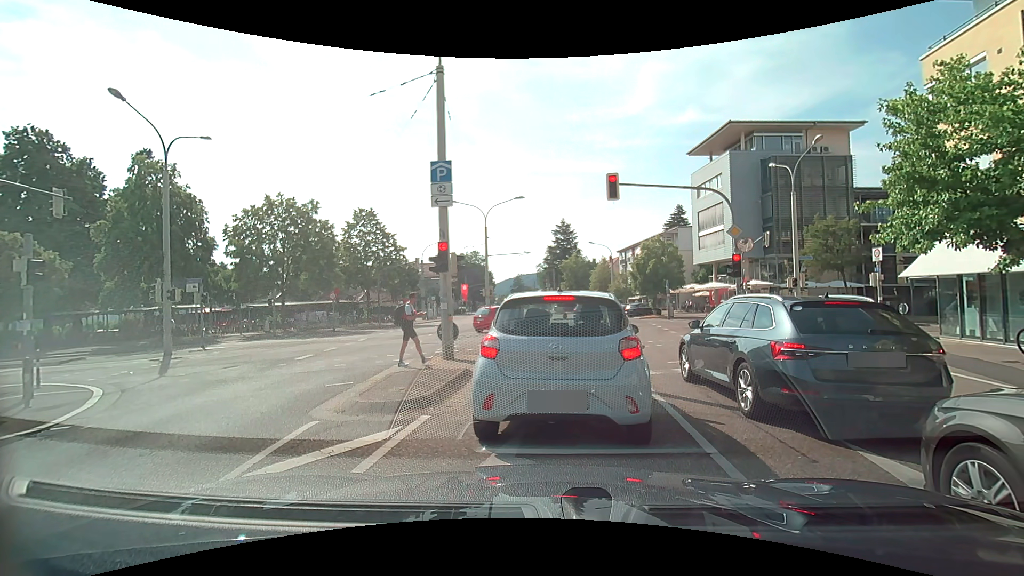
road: tertiary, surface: asphalt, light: Day
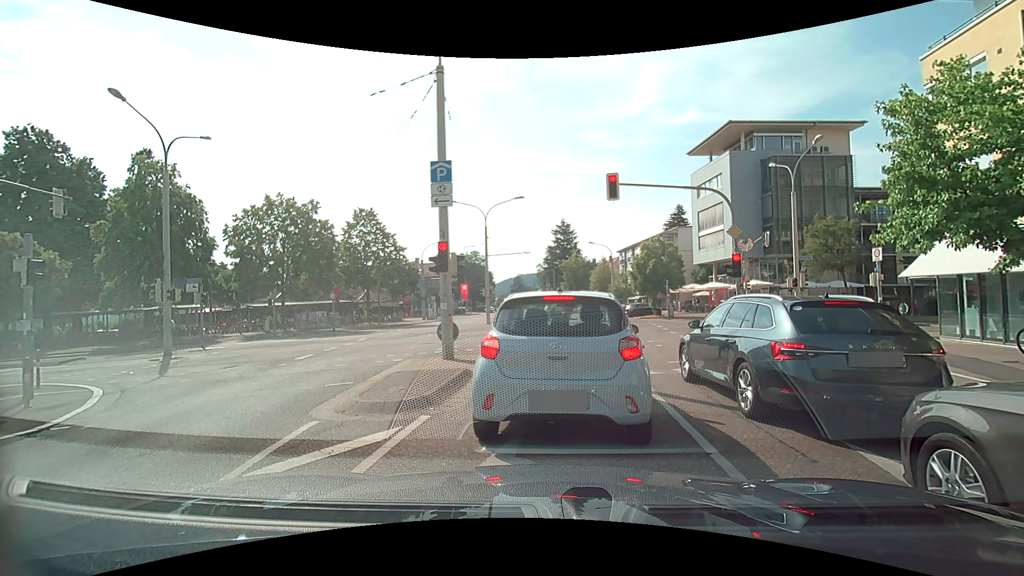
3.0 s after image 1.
(0.0, 0.0) m; 0°
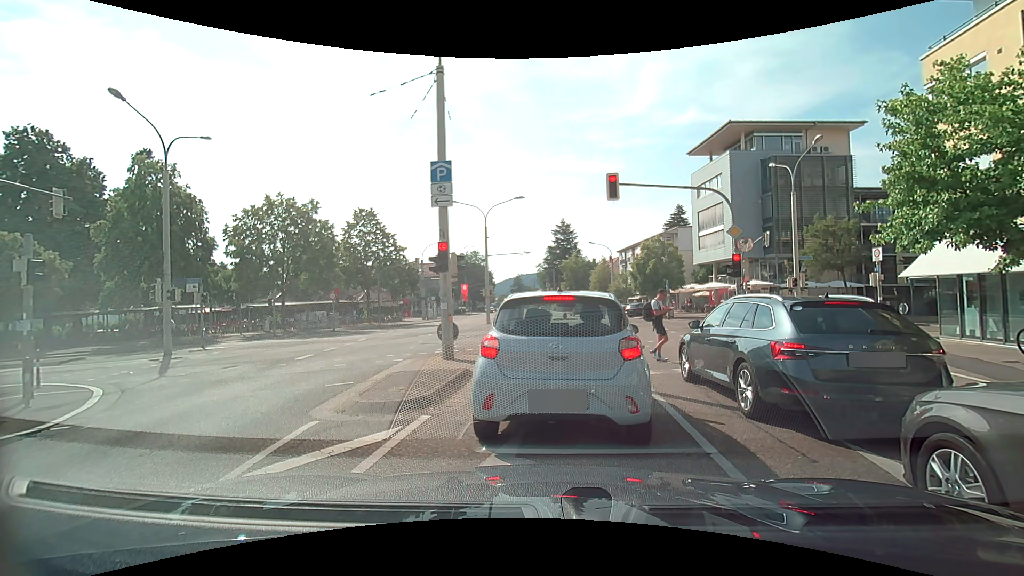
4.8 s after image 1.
(0.0, 0.0) m; 0°
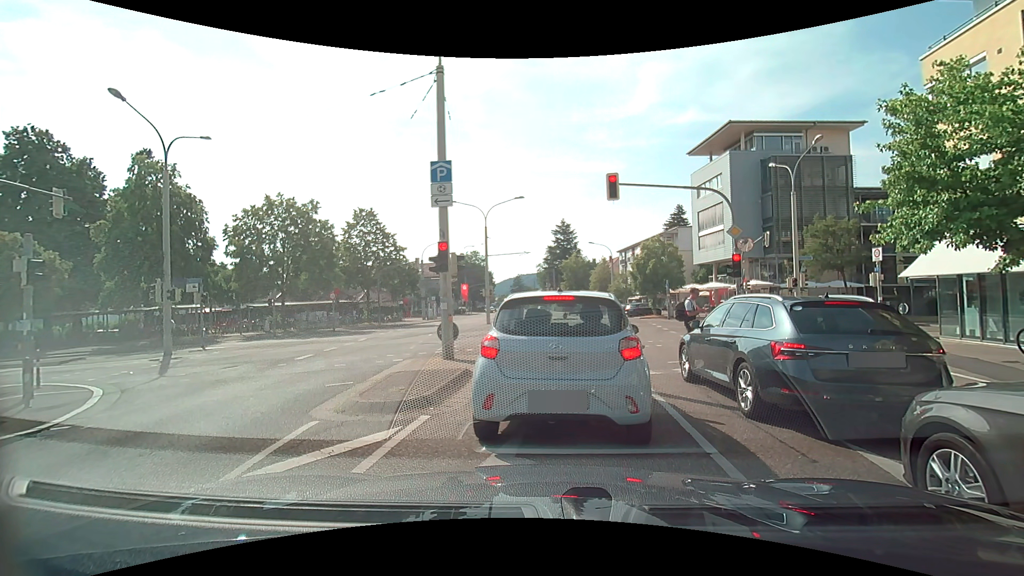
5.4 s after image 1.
(0.0, 0.0) m; 0°
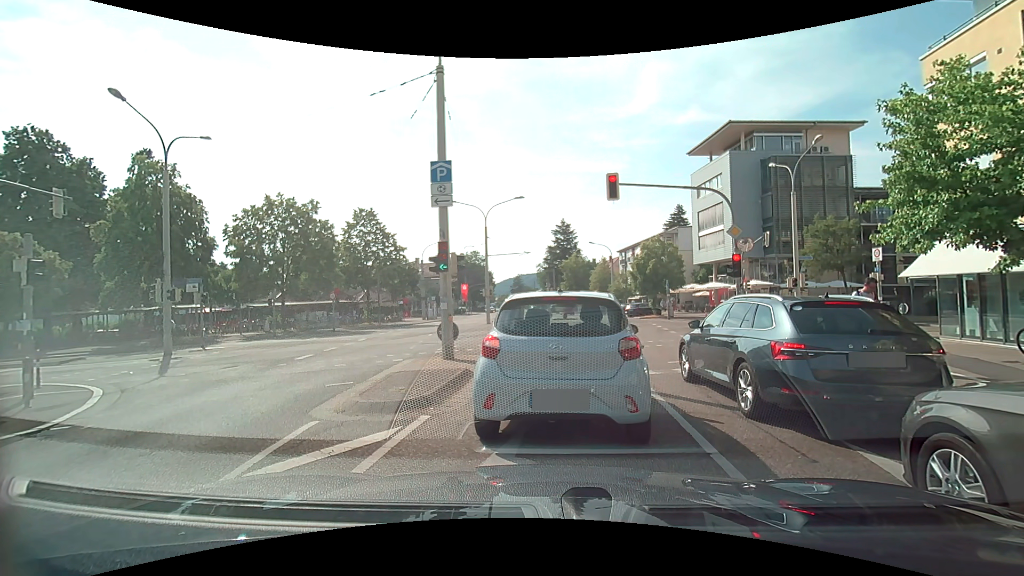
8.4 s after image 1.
(0.0, 0.0) m; 0°
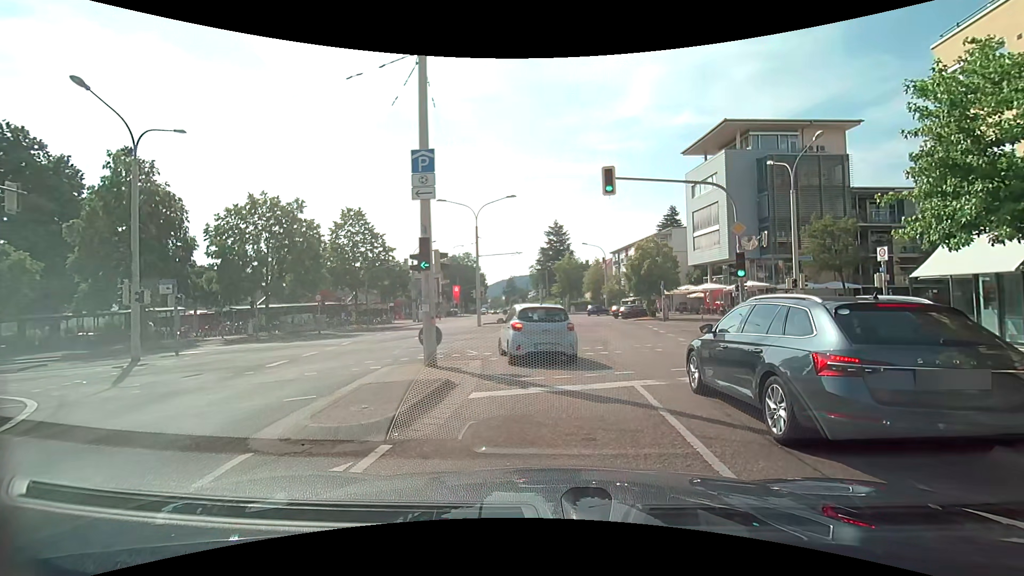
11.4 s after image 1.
(0.0, +1.2) m; +2°
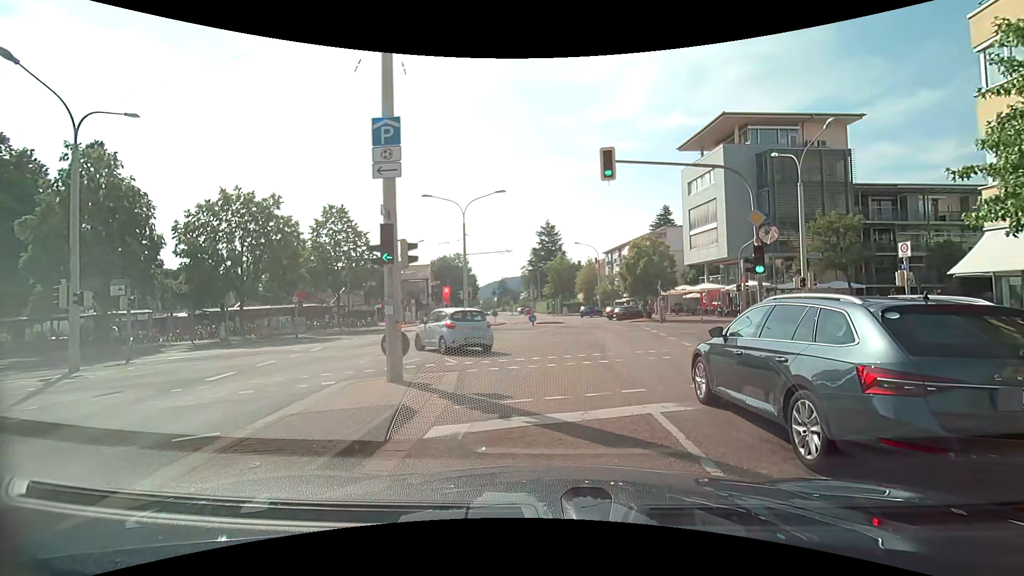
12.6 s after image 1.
(0.0, +2.2) m; +1°
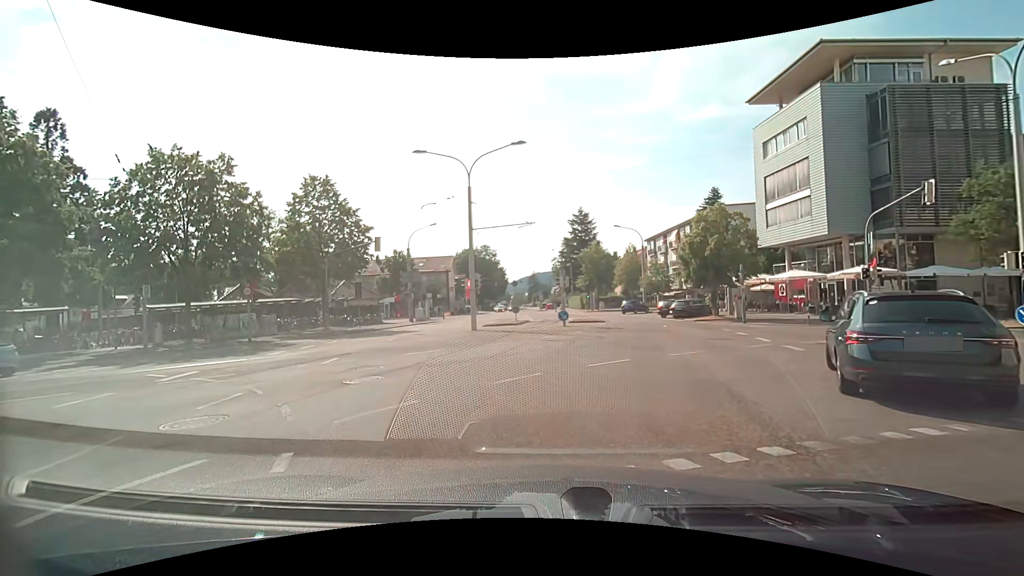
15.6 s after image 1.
(0.0, +10.3) m; -2°
